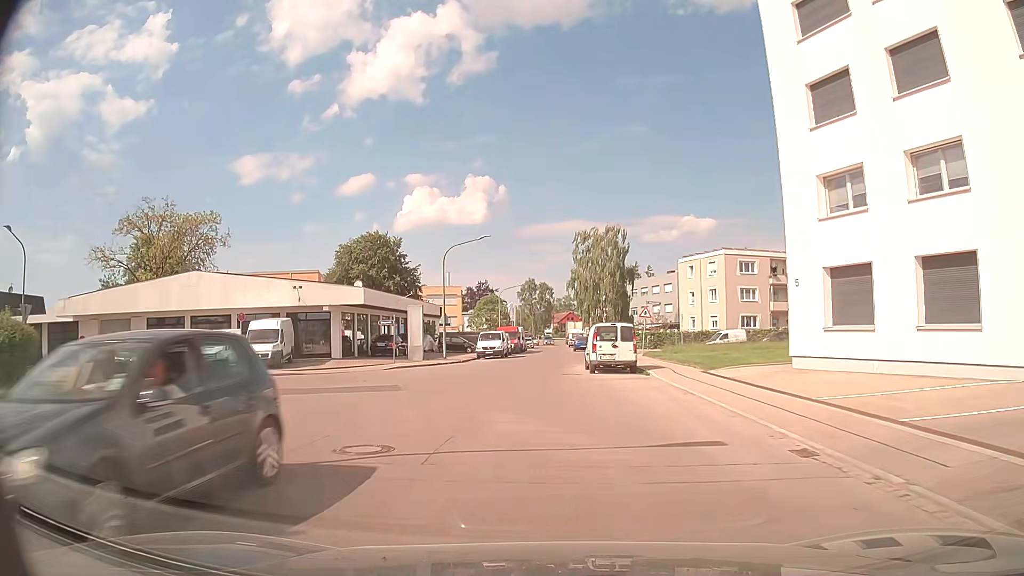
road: residential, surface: asphalt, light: Day
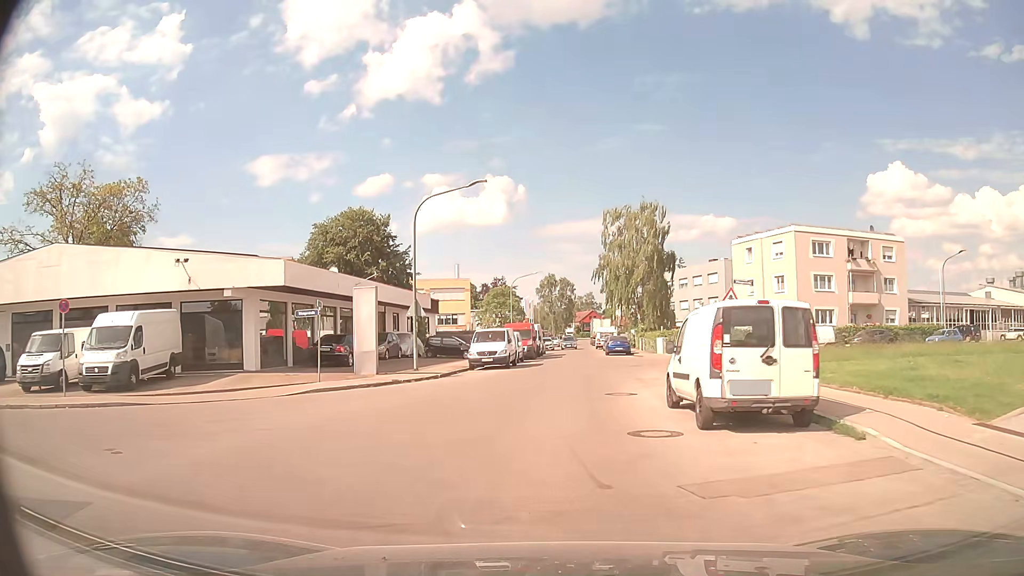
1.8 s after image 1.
(-0.3, +15.3) m; -2°
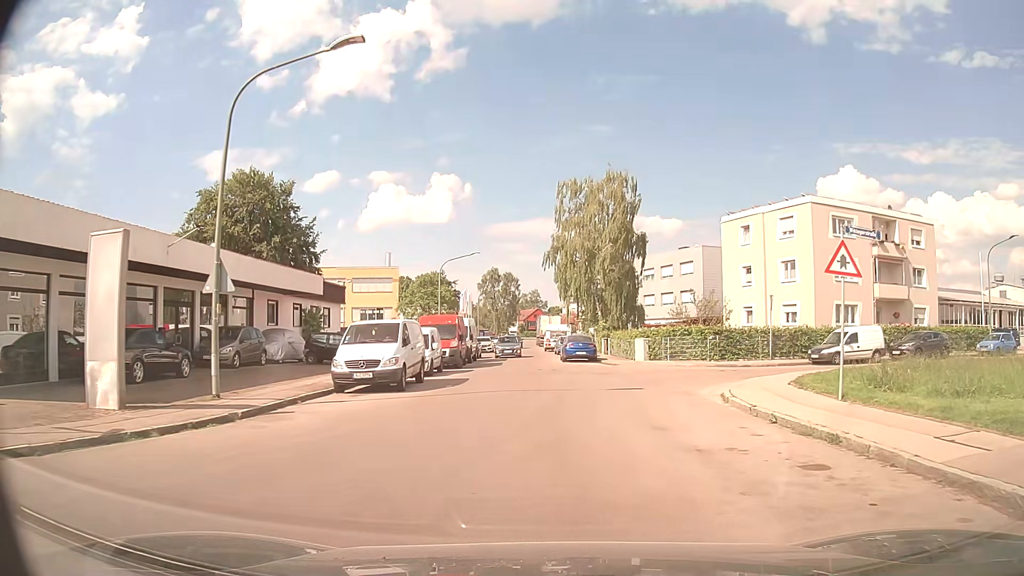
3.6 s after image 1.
(+0.4, +13.7) m; +5°
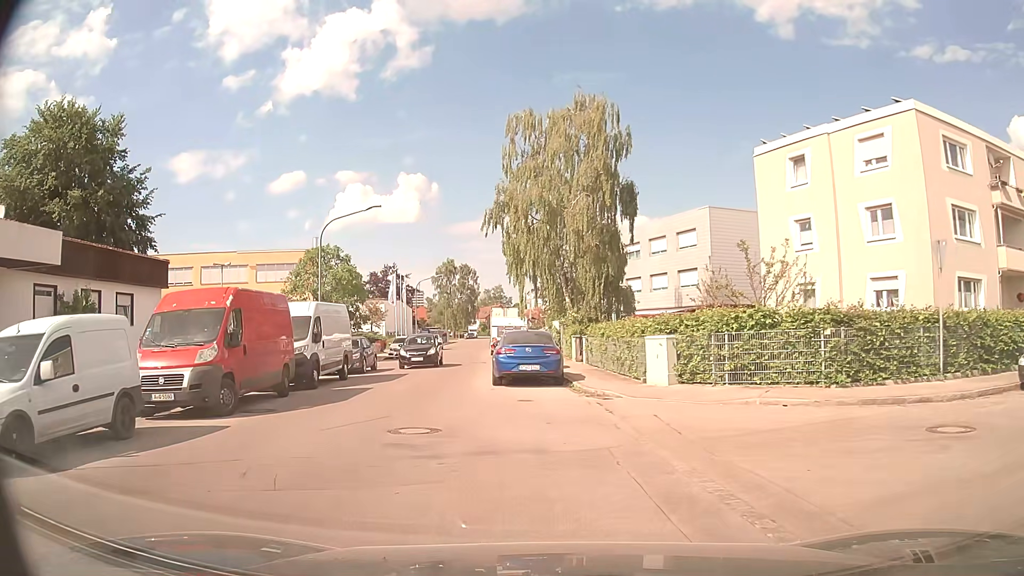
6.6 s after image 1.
(+1.3, +18.2) m; +3°
(-1, +10) (-3, +20) (-5, +29) (-6, +39) (-6, +49) (-7, +59) (-8, +69) (-9, +79) (-9, +89) (-9, +99) m
